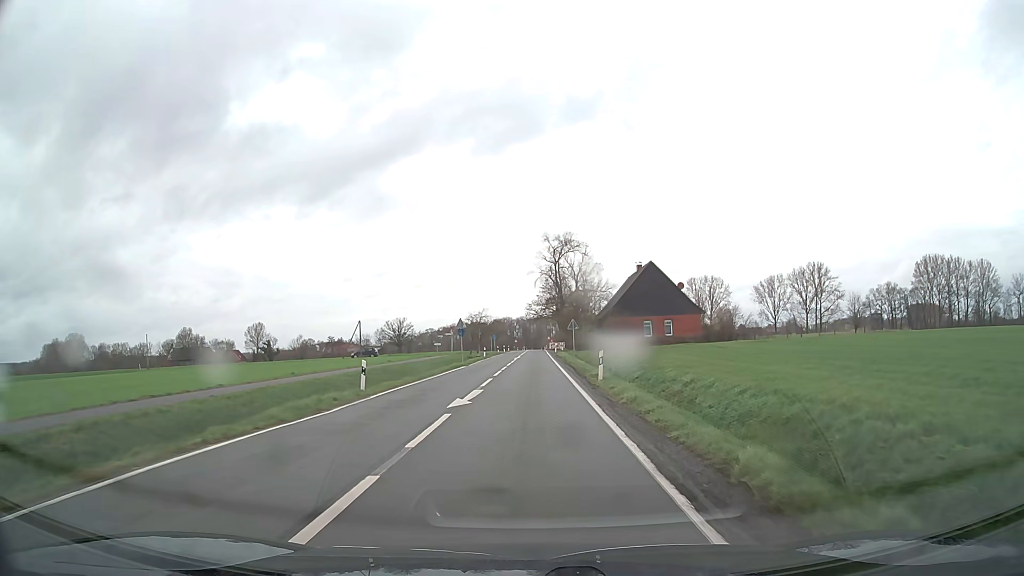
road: secondary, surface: asphalt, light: Day
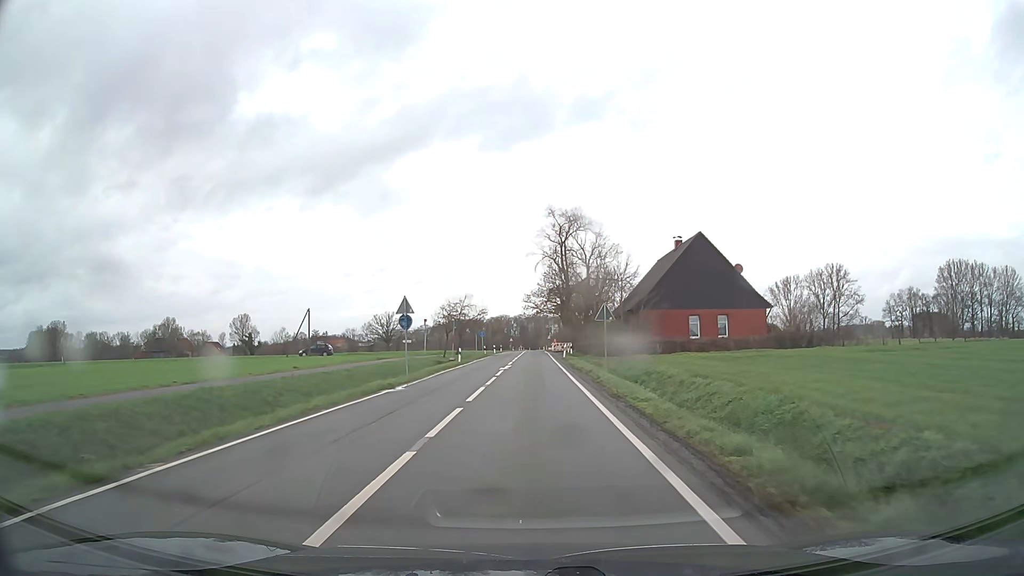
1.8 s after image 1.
(+0.1, +22.9) m; 0°
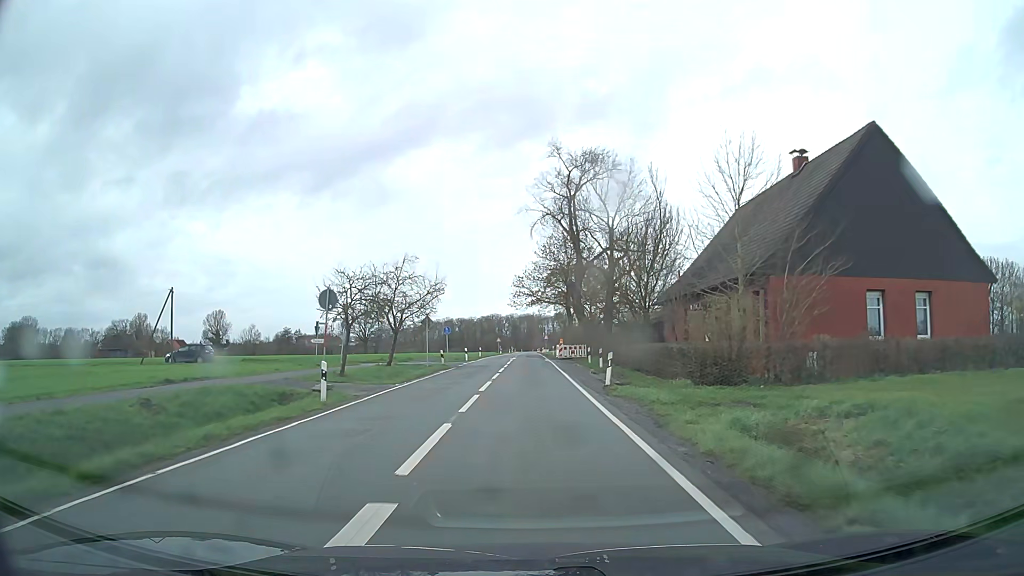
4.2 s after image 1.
(+0.1, +30.6) m; +1°
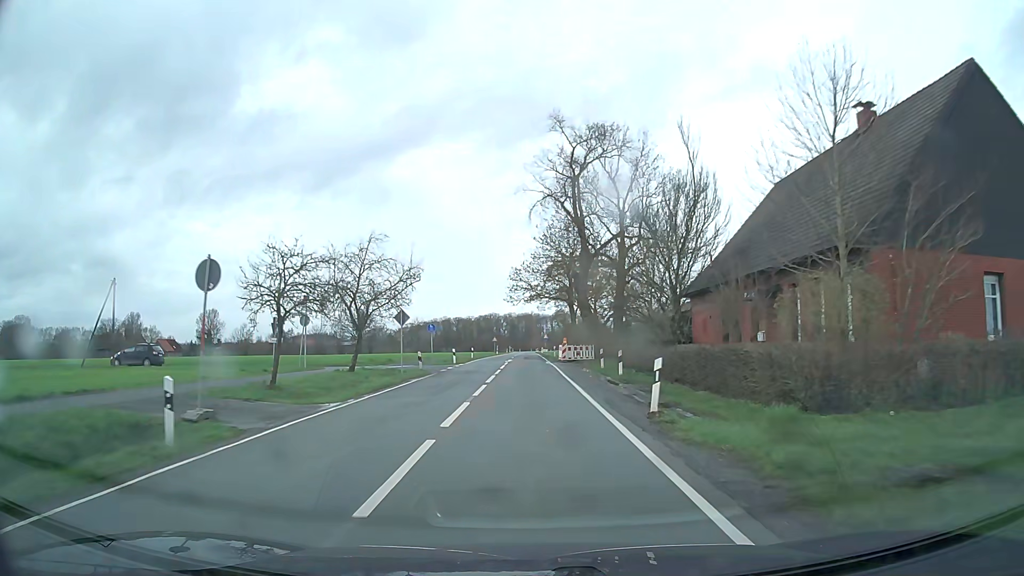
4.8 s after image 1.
(0.0, +7.7) m; 0°
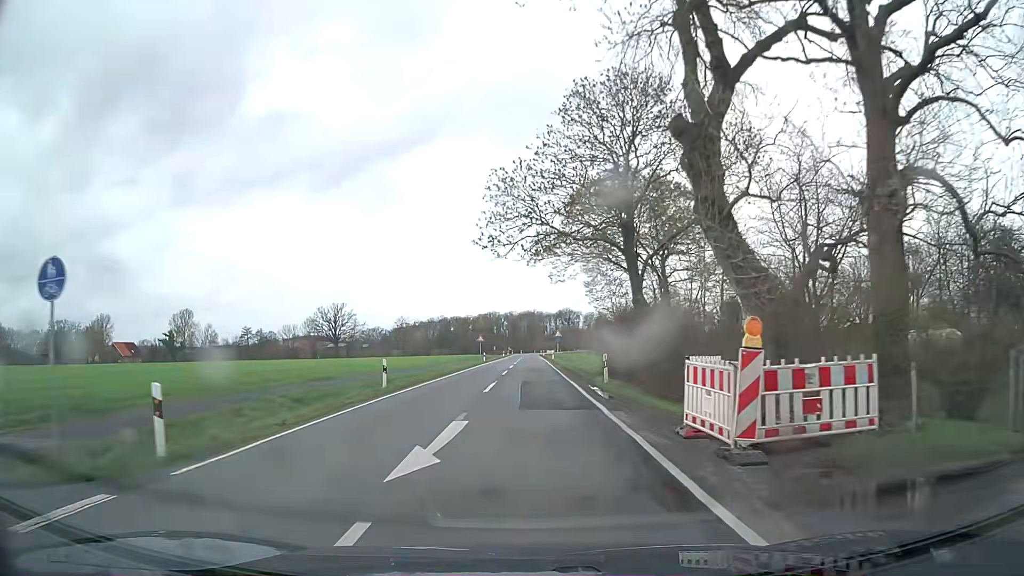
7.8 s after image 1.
(0.0, +38.4) m; 0°
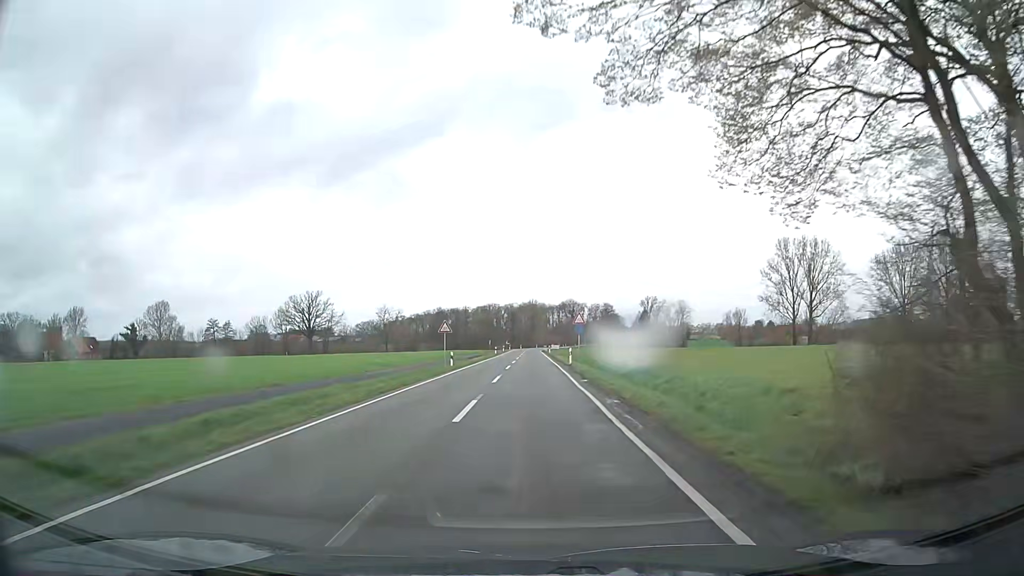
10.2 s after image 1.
(+0.3, +30.8) m; 0°
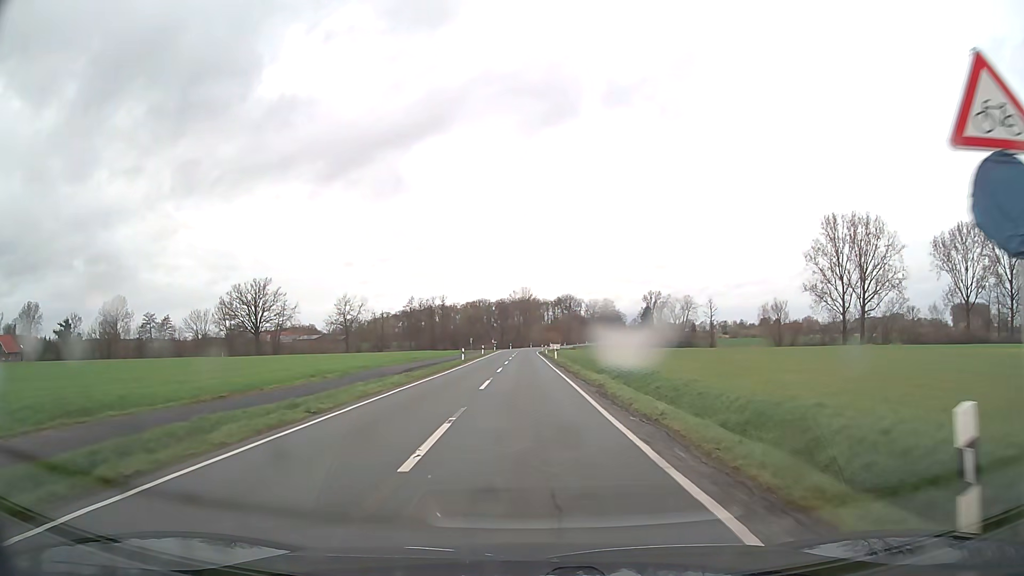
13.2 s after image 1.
(-0.1, +38.8) m; 0°
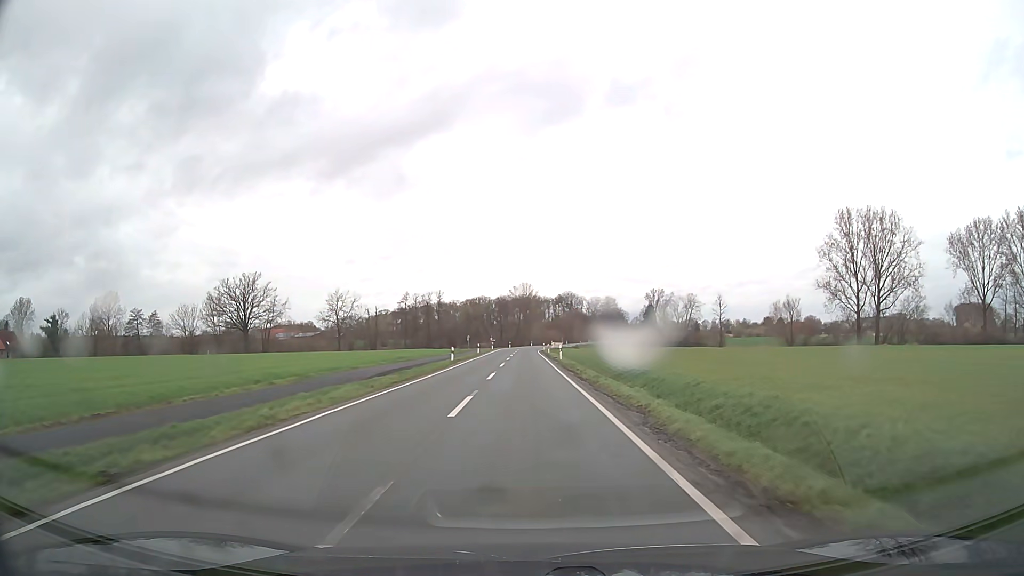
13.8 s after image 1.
(0.0, +7.7) m; 0°
(0, +10) (0, +20) (0, +30) (0, +40) (0, +50) (0, +60) (0, +70) (0, +80) (0, +90) (0, +100) m
